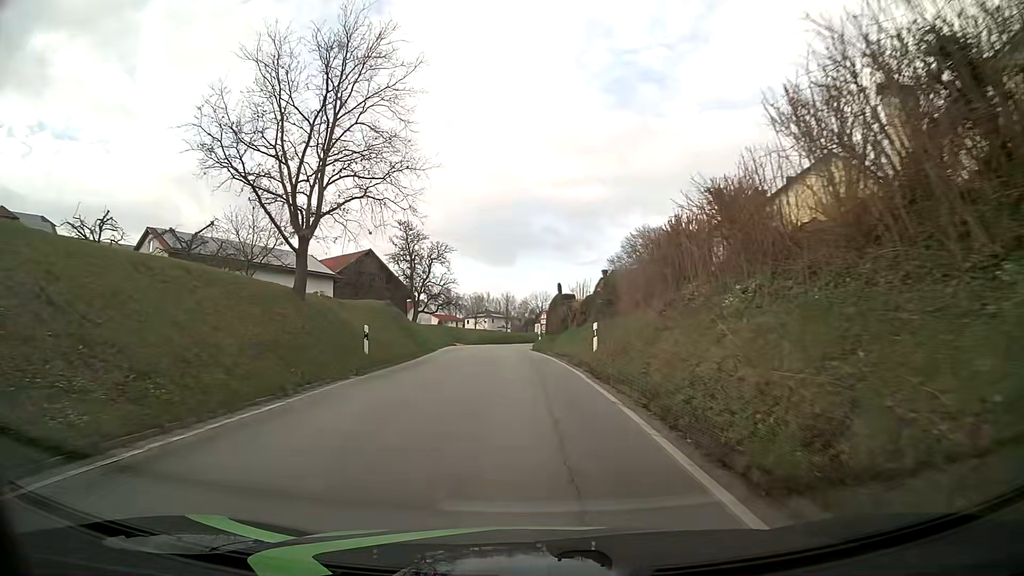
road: tertiary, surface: asphalt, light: Day
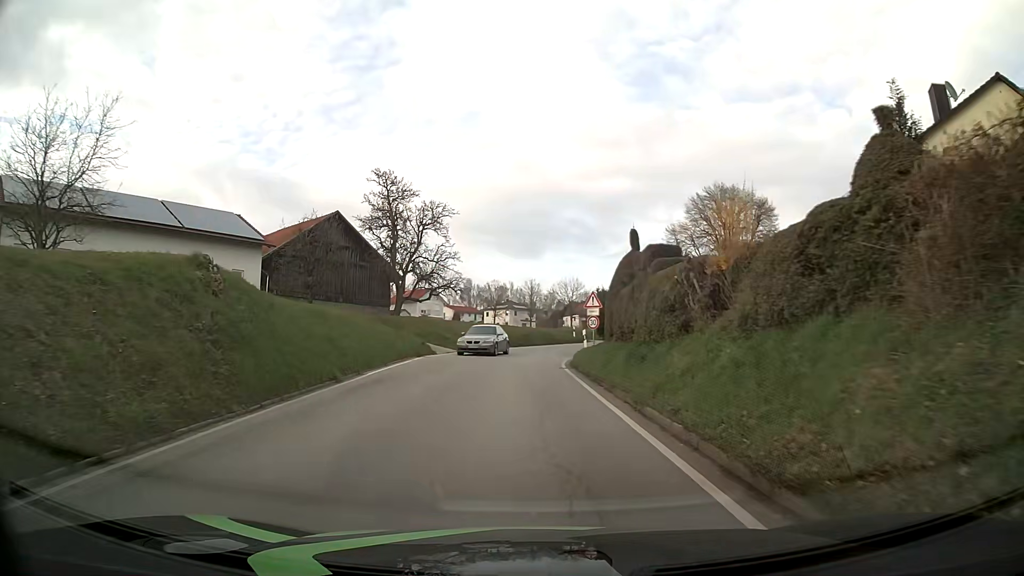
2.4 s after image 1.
(-0.5, +24.0) m; -2°
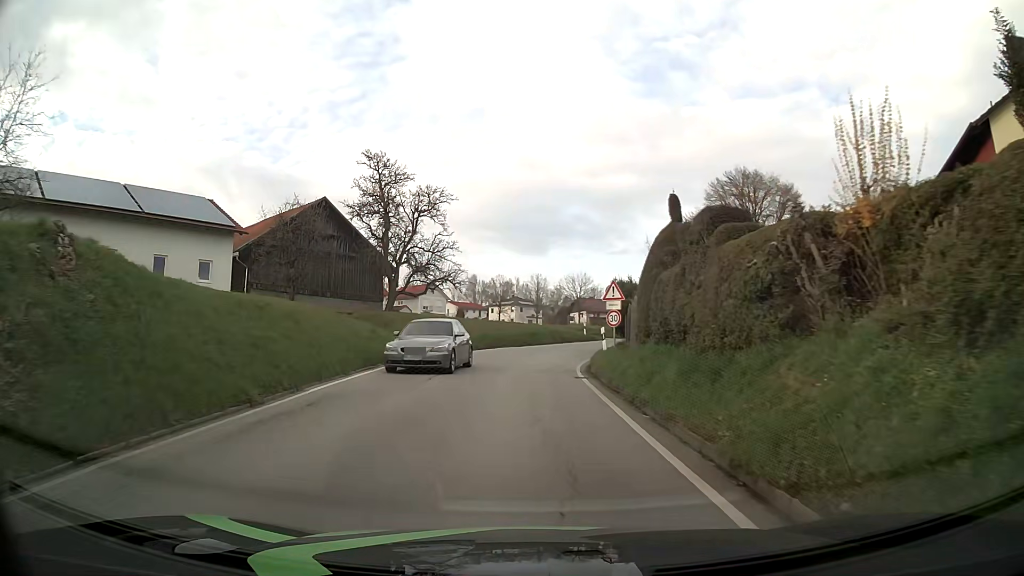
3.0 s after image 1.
(0.0, +5.3) m; -1°
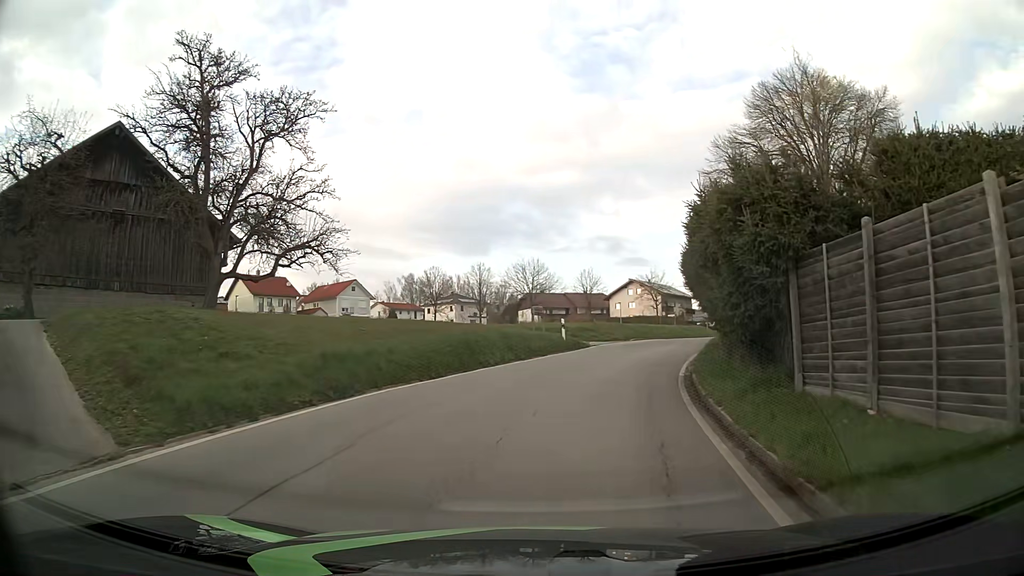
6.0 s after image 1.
(+0.1, +24.2) m; +5°
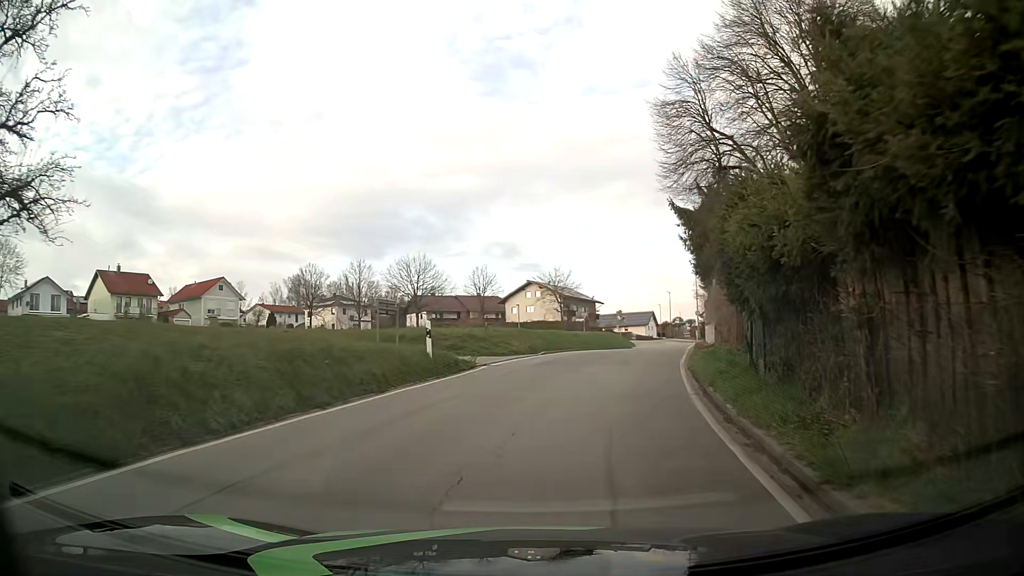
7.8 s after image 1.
(+0.9, +13.3) m; +8°
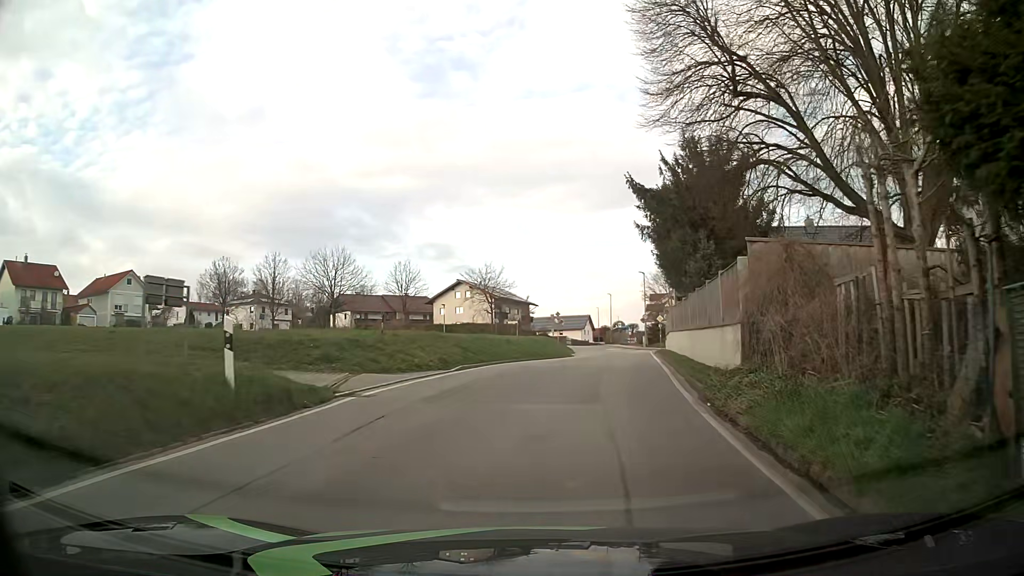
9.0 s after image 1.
(+0.5, +8.7) m; +6°
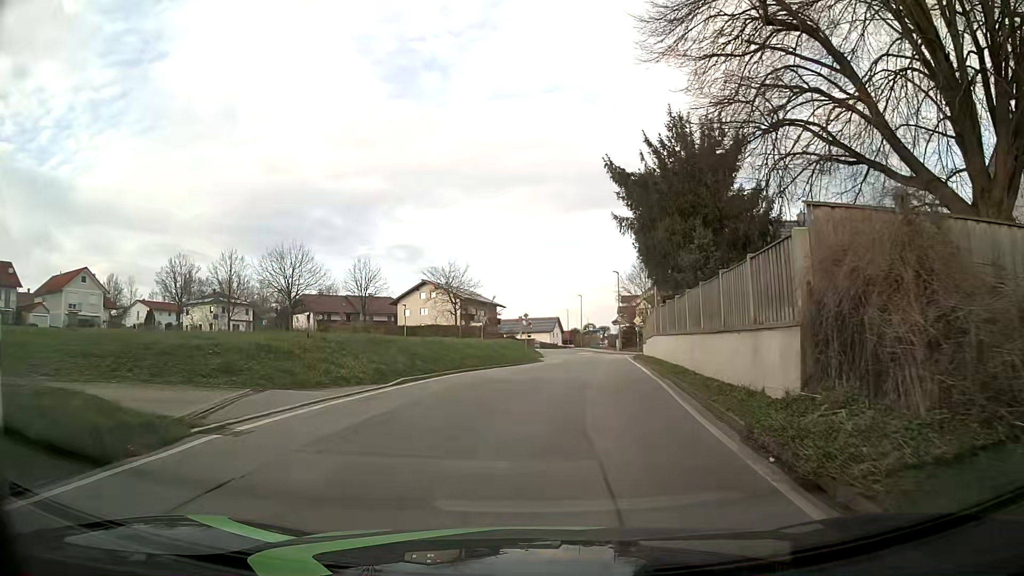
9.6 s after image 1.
(+0.2, +4.4) m; +3°
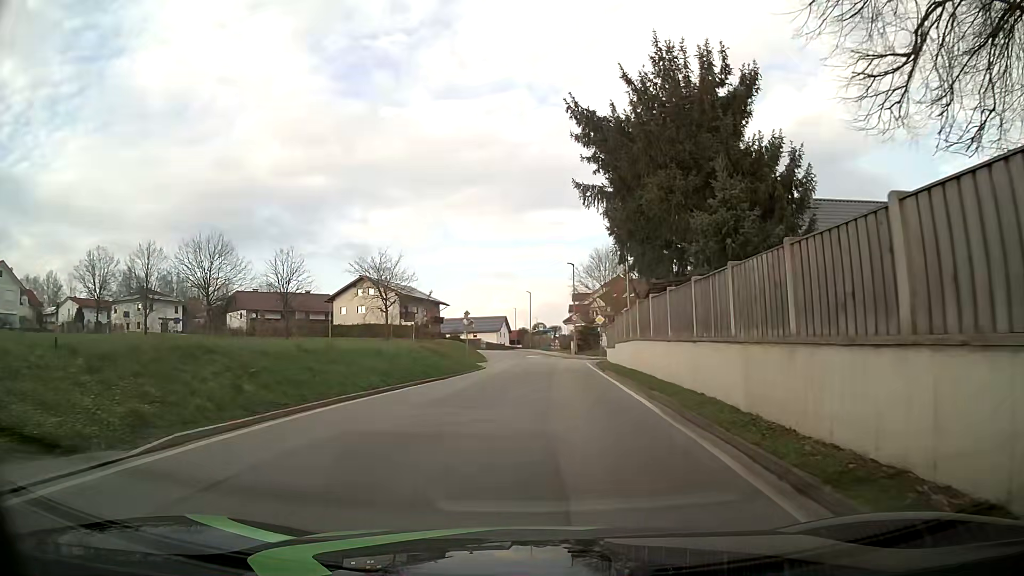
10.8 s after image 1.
(+0.4, +8.8) m; +5°
(0, +10) (0, +20) (+1, +30) (+1, +40) (0, +50) (0, +60) (-1, +70) (-3, +80) (-4, +90) (-5, +100) m
